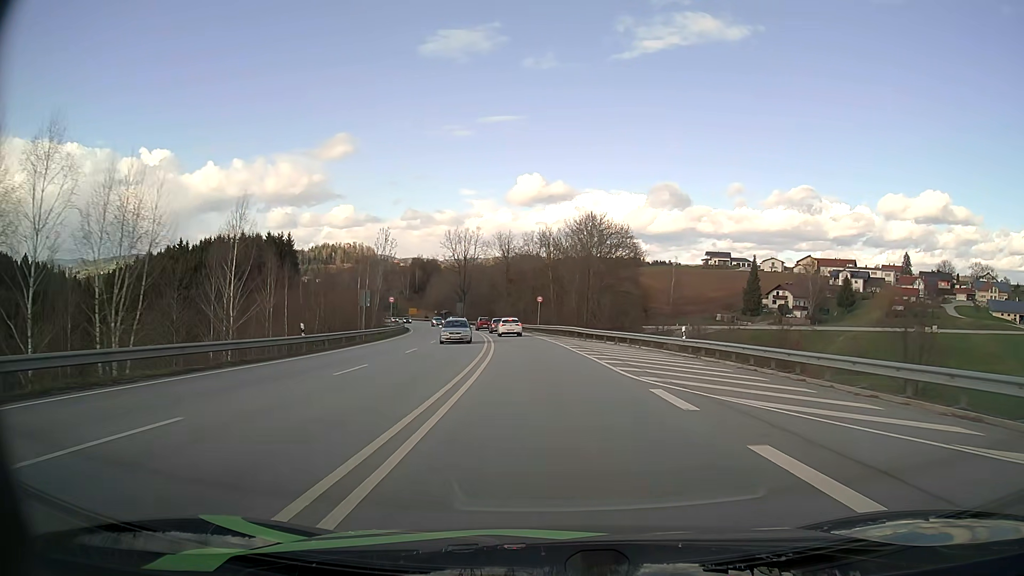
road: primary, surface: asphalt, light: Day
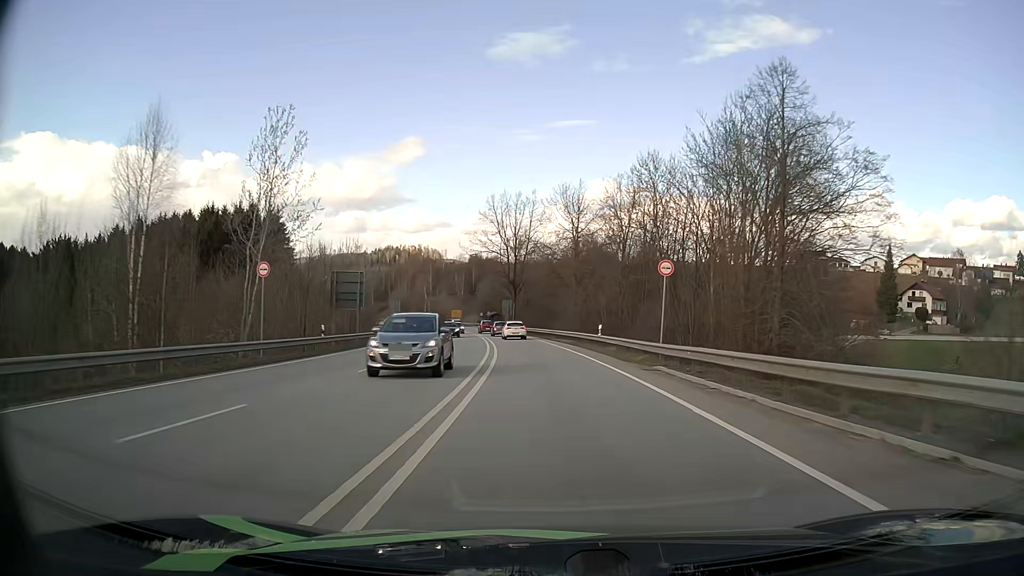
(-2.5, +46.6) m; -6°
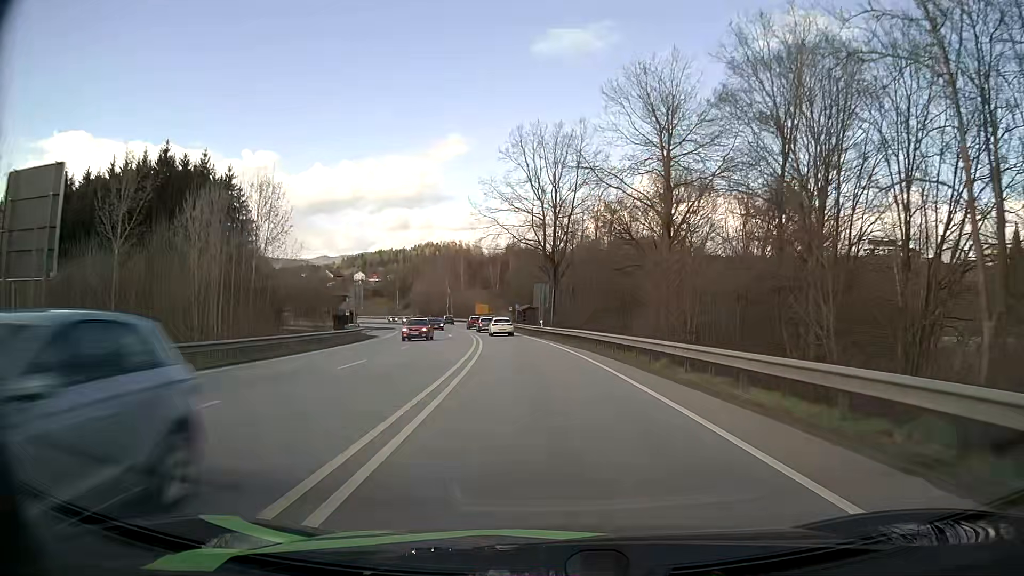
(-1.2, +36.3) m; -4°
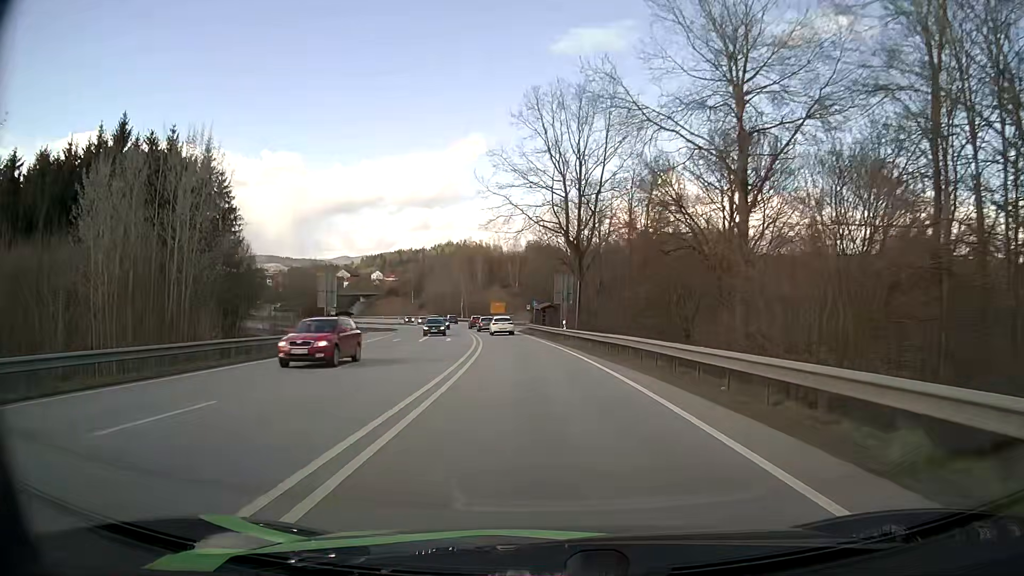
(-0.2, +12.0) m; -2°
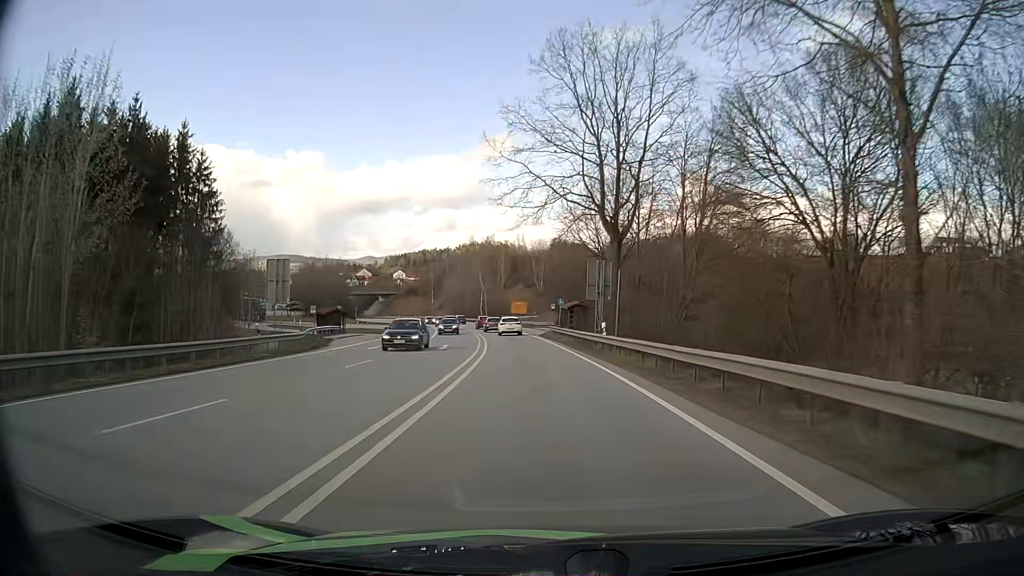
(-0.2, +11.9) m; -2°
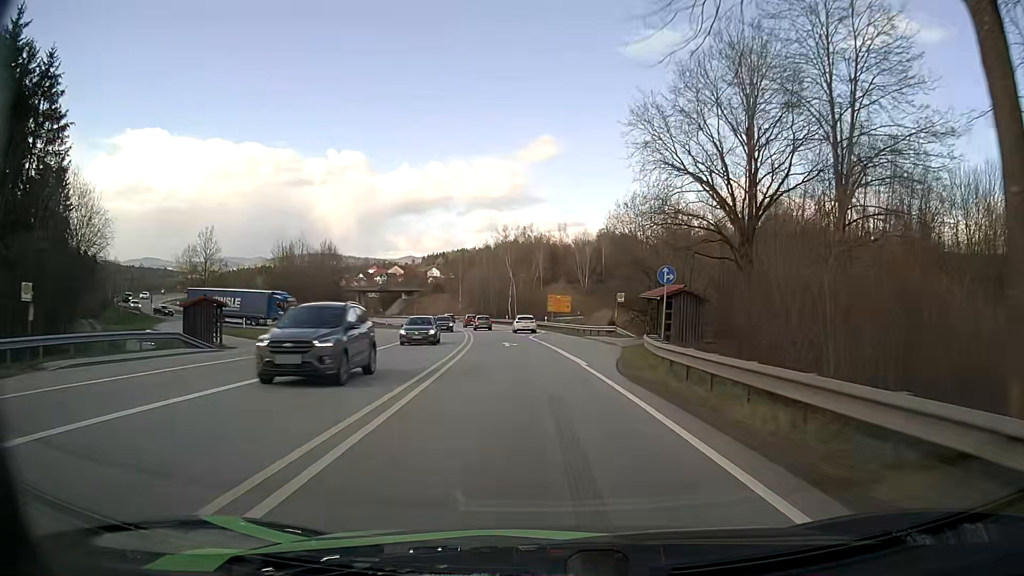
(-1.3, +34.8) m; -4°
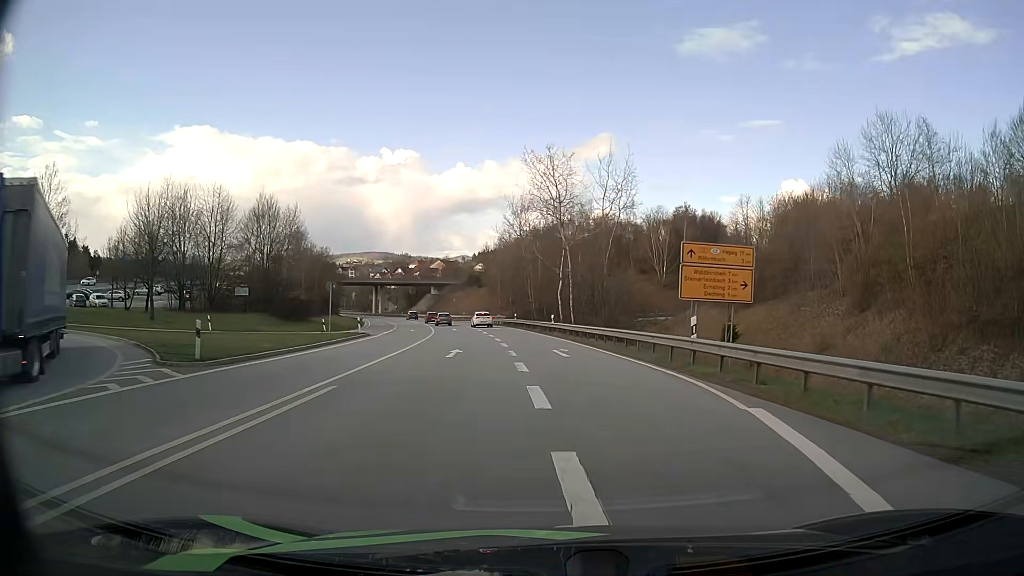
(-2.3, +50.1) m; -5°
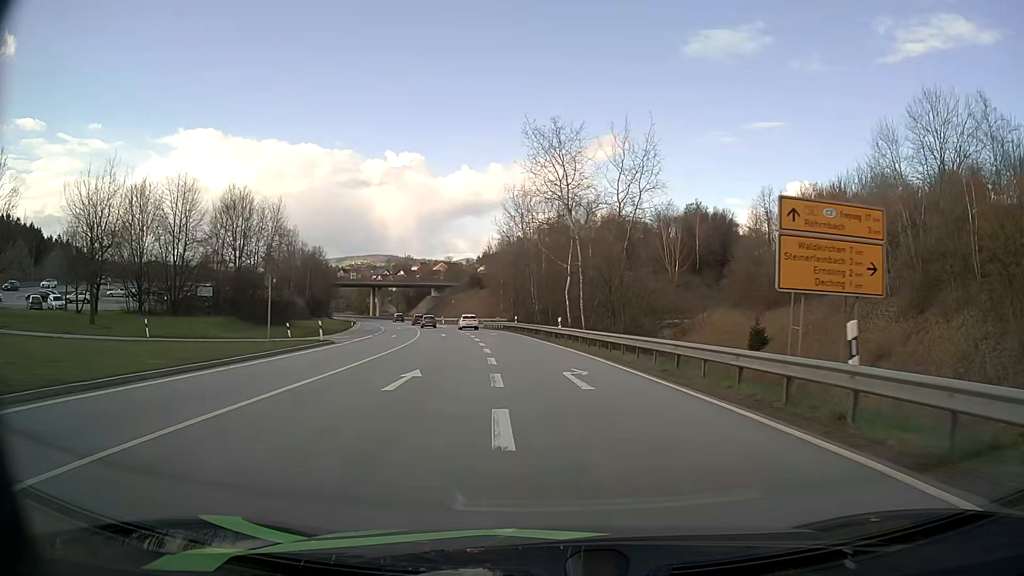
(0.0, +8.9) m; 0°
(0, +10) (0, +20) (-1, +30) (-3, +40) (-4, +50) (-6, +60) (-8, +69) (-10, +79) (-11, +89) (-9, +99) m
